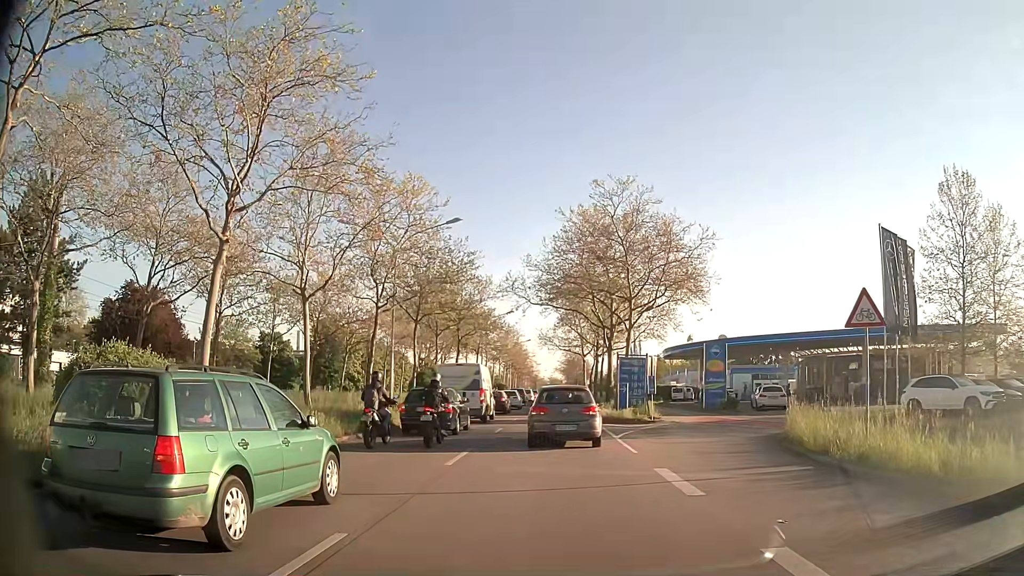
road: primary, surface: asphalt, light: Day
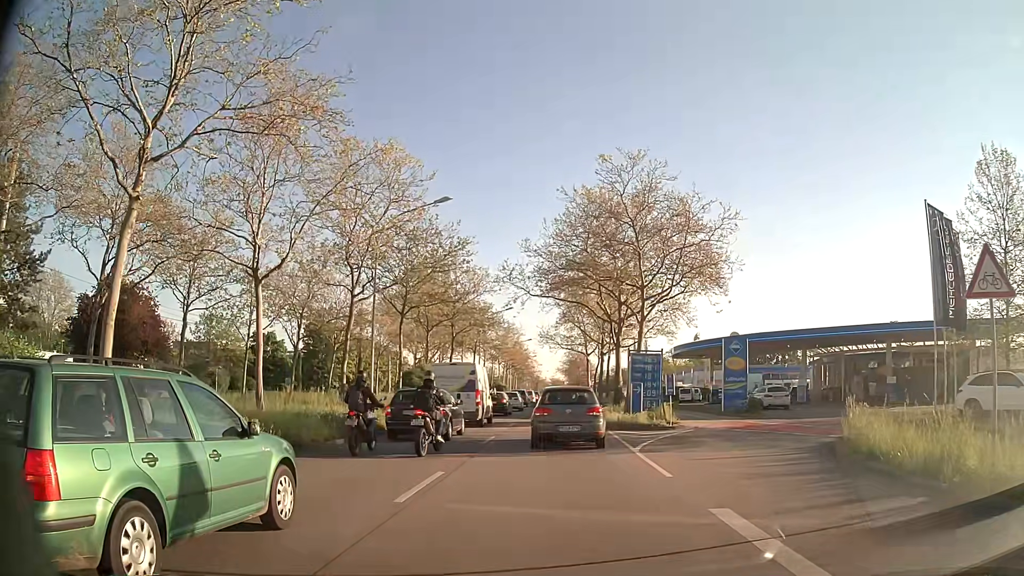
(+0.1, +4.0) m; +1°
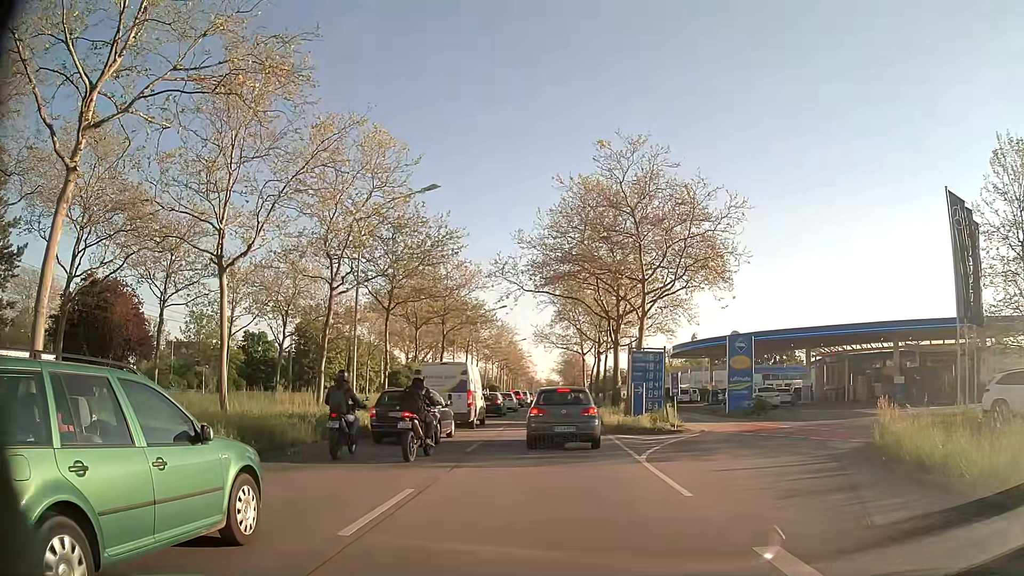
(0.0, +2.0) m; 0°
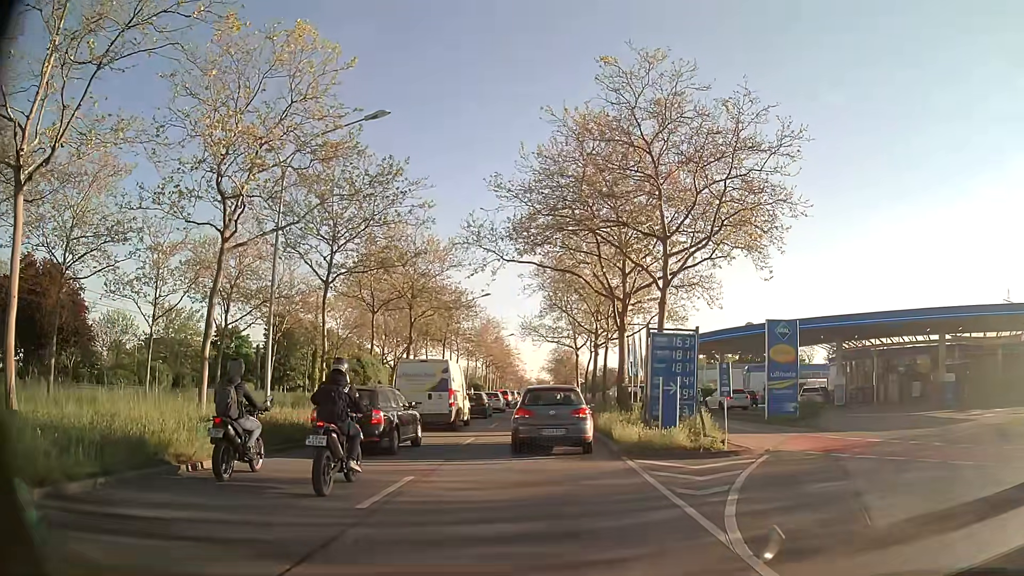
(0.0, +7.8) m; +1°
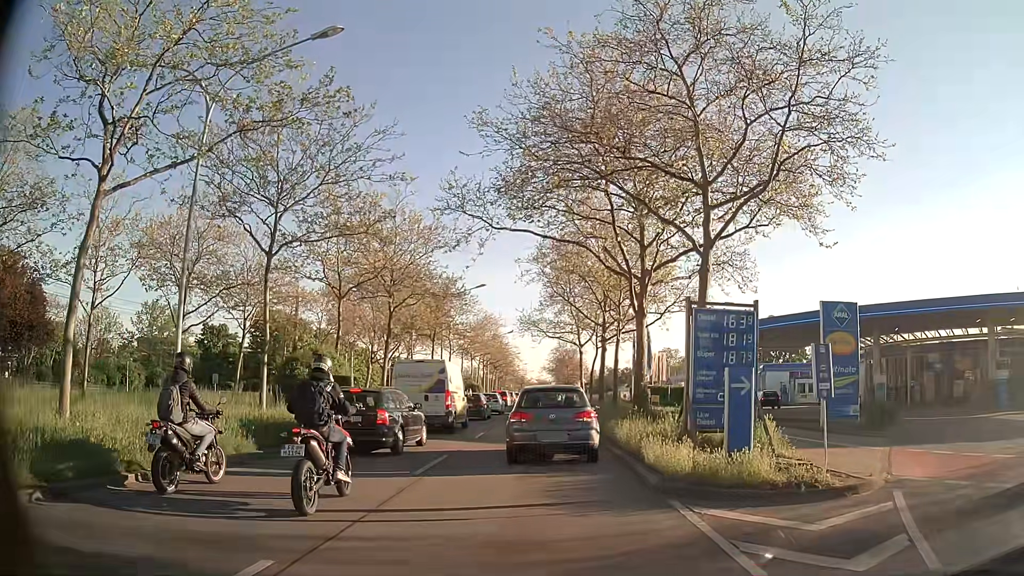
(0.0, +5.5) m; 0°
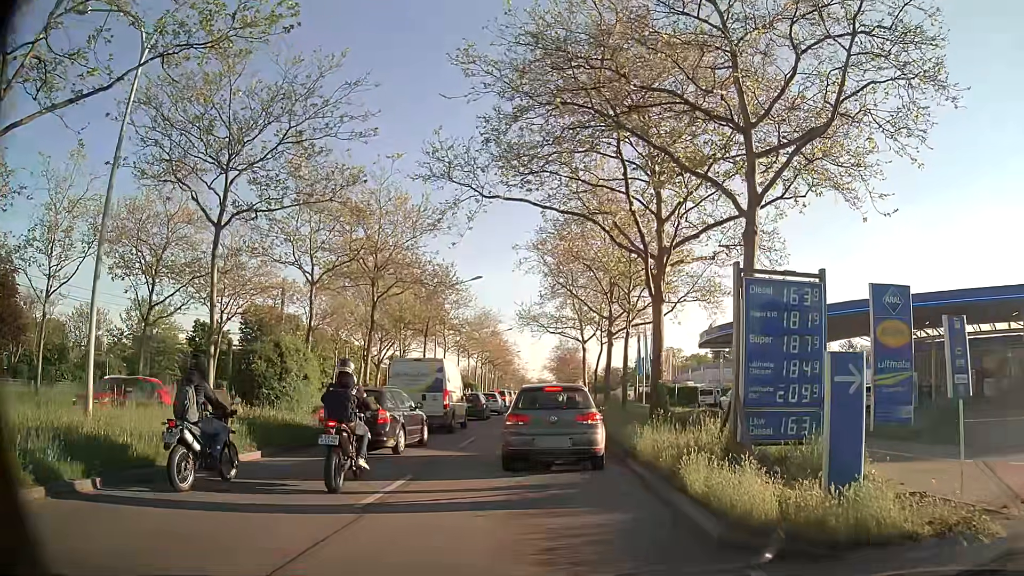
(0.0, +3.4) m; -1°
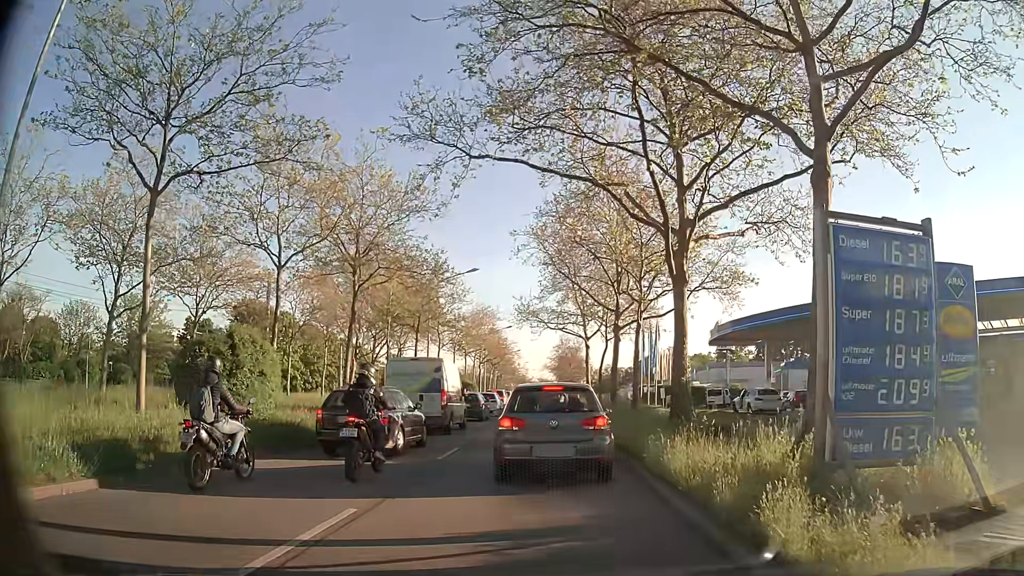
(0.0, +3.2) m; 0°
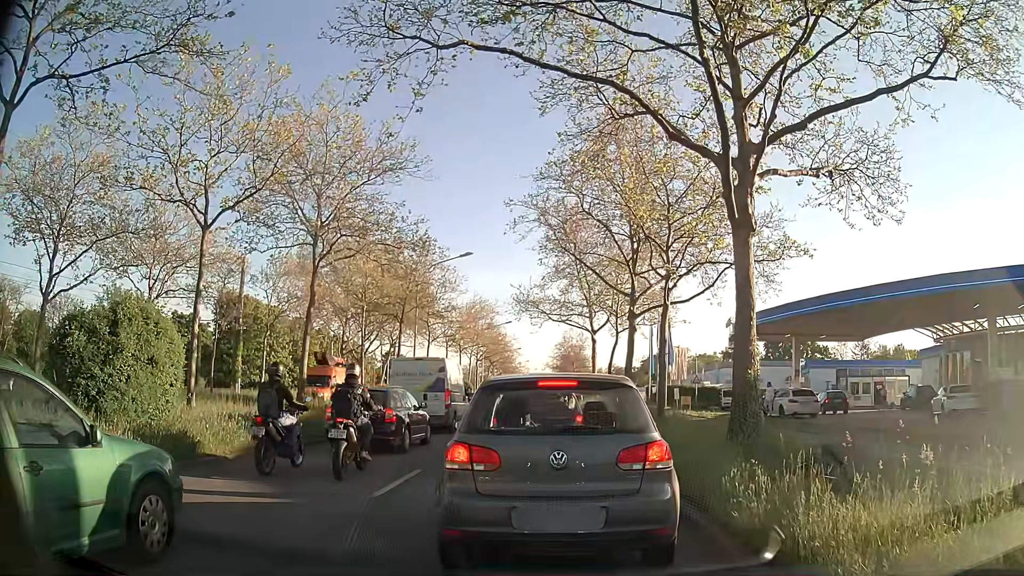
(-0.1, +5.0) m; -3°
